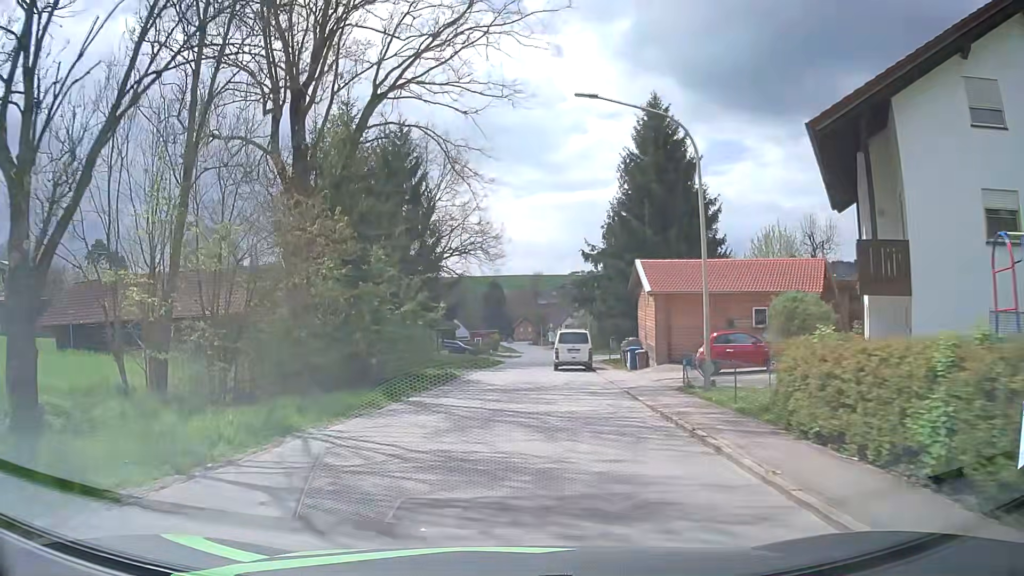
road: tertiary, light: Day
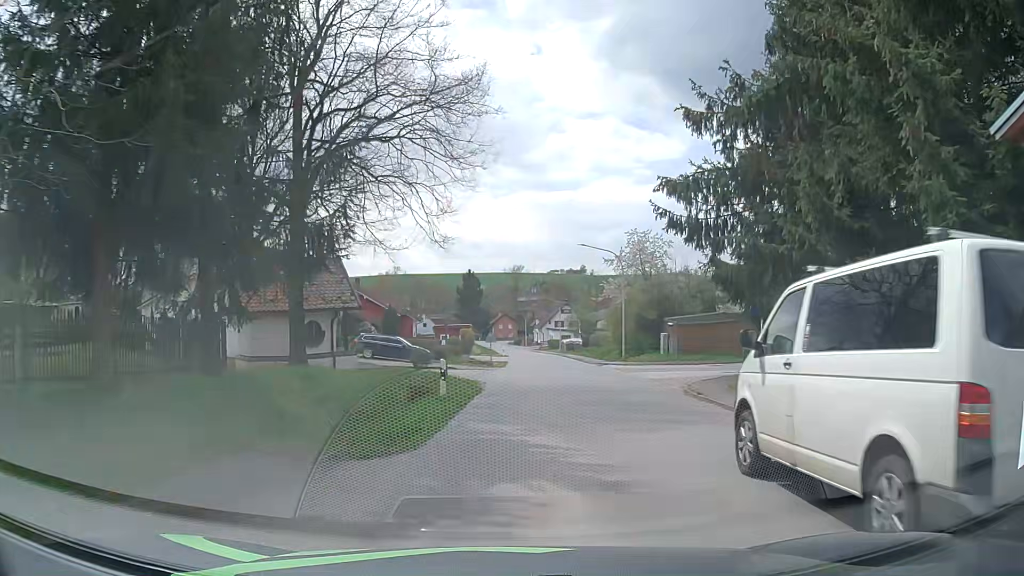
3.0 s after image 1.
(-0.4, +29.7) m; +2°
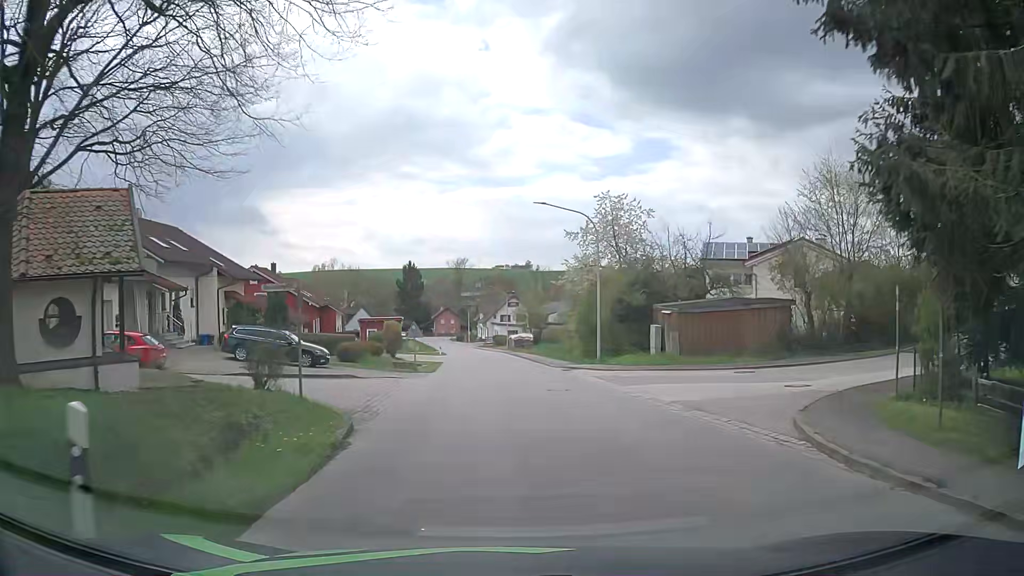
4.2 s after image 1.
(+0.5, +11.9) m; +5°
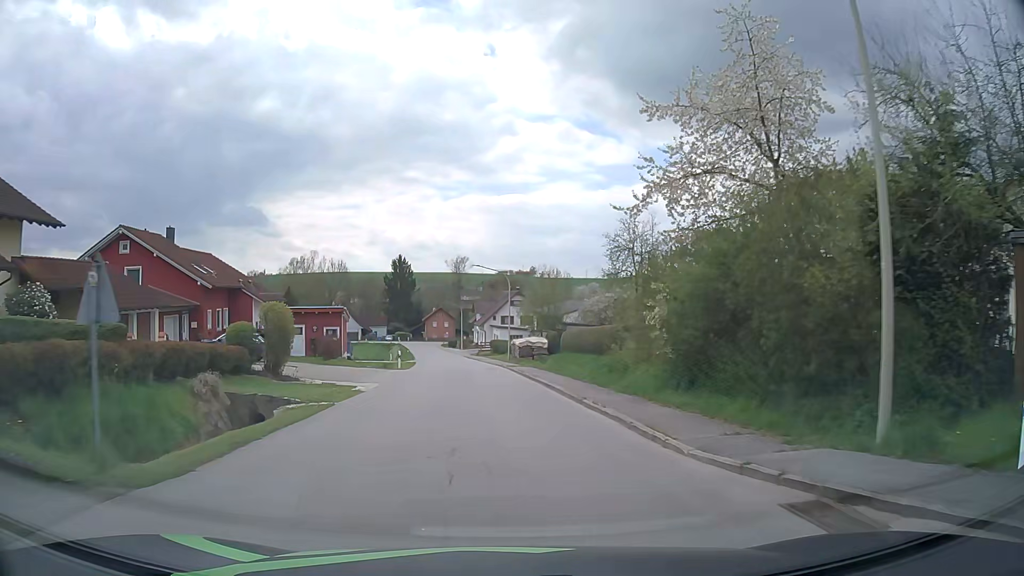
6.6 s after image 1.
(-0.1, +24.6) m; -1°
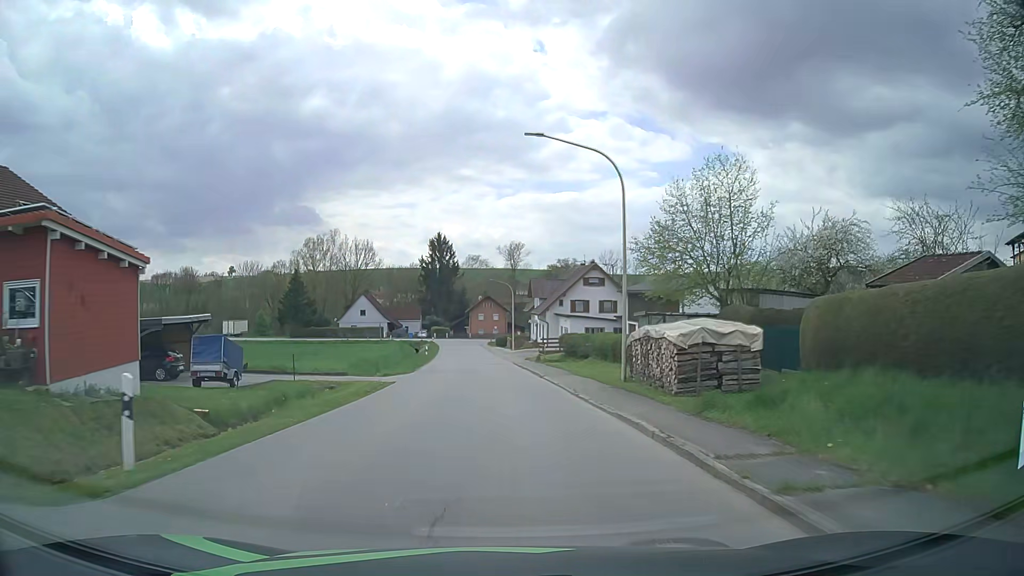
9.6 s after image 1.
(-1.2, +33.1) m; -4°
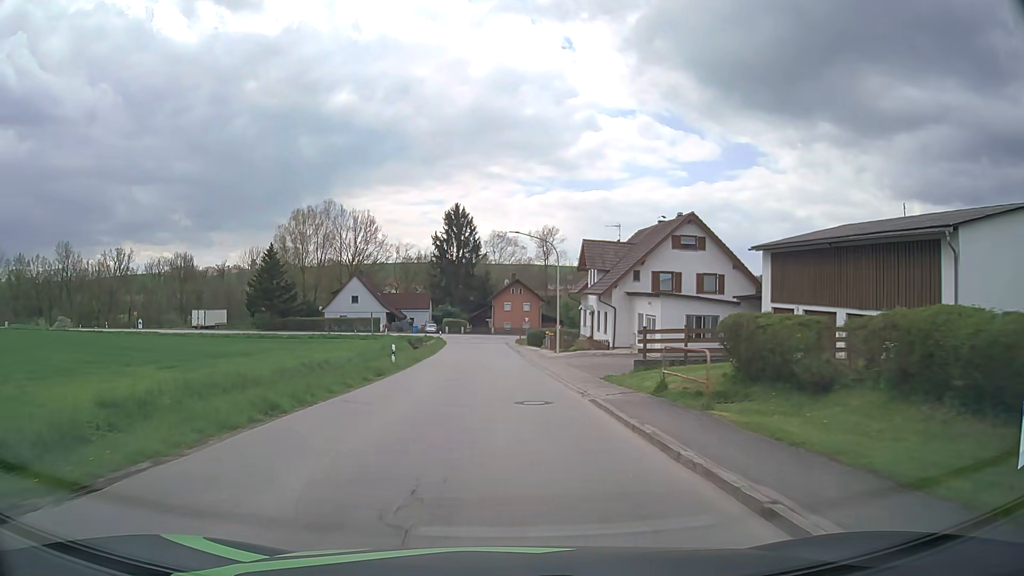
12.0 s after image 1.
(-0.7, +27.9) m; -2°
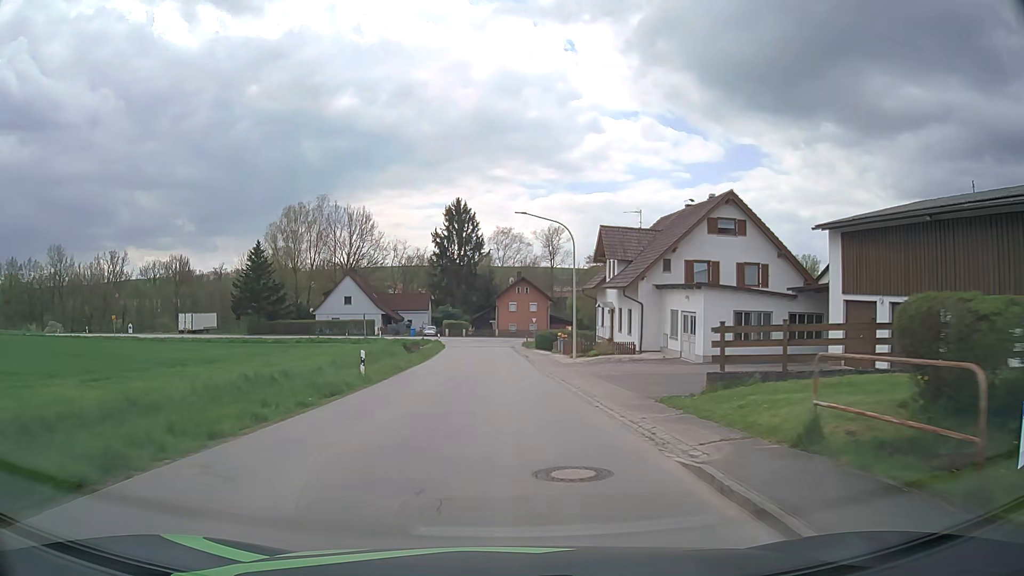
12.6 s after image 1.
(0.0, +7.1) m; 0°
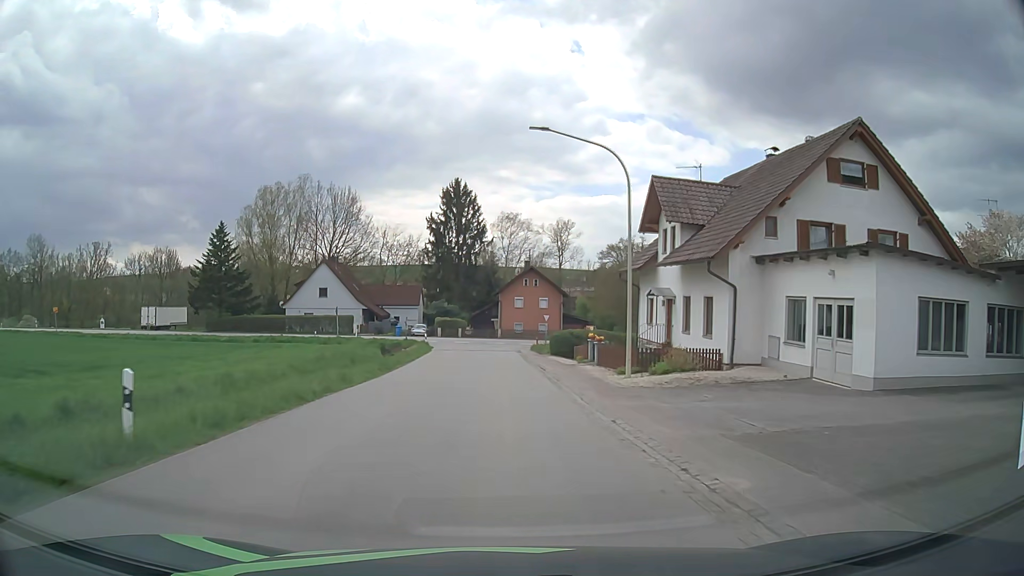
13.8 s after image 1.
(-0.1, +14.1) m; 0°
